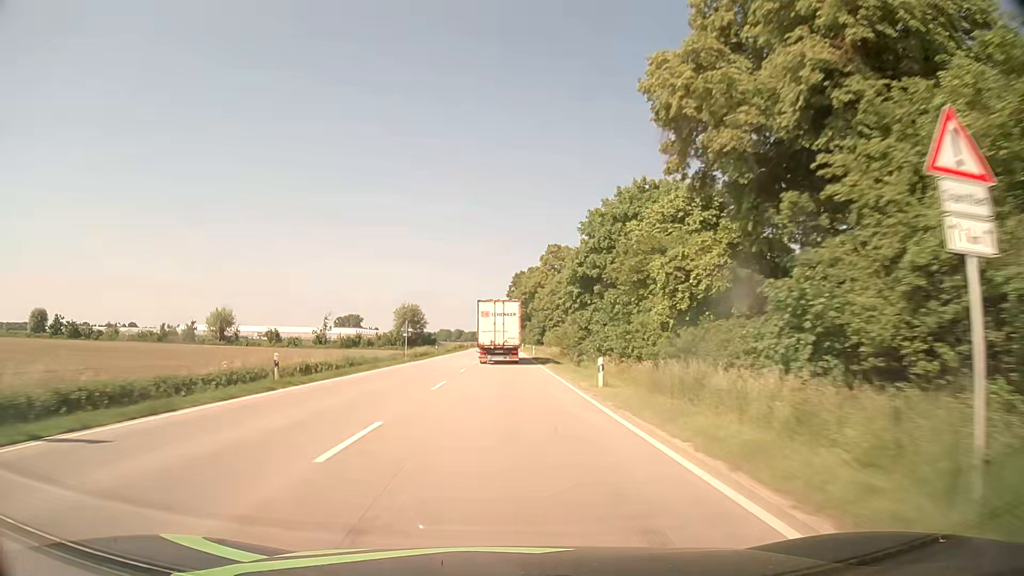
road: primary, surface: asphalt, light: Day
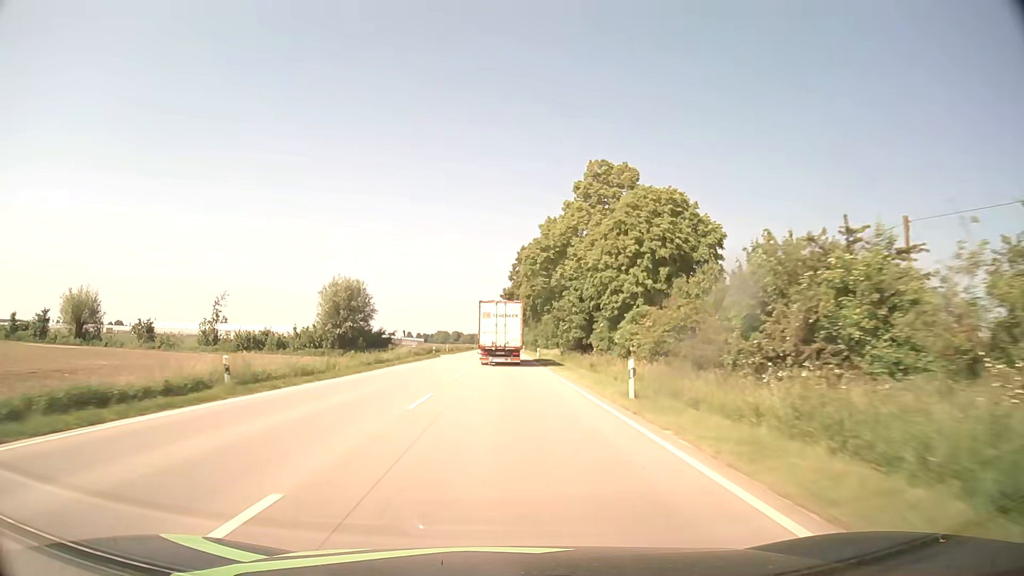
(-0.6, +53.6) m; -1°
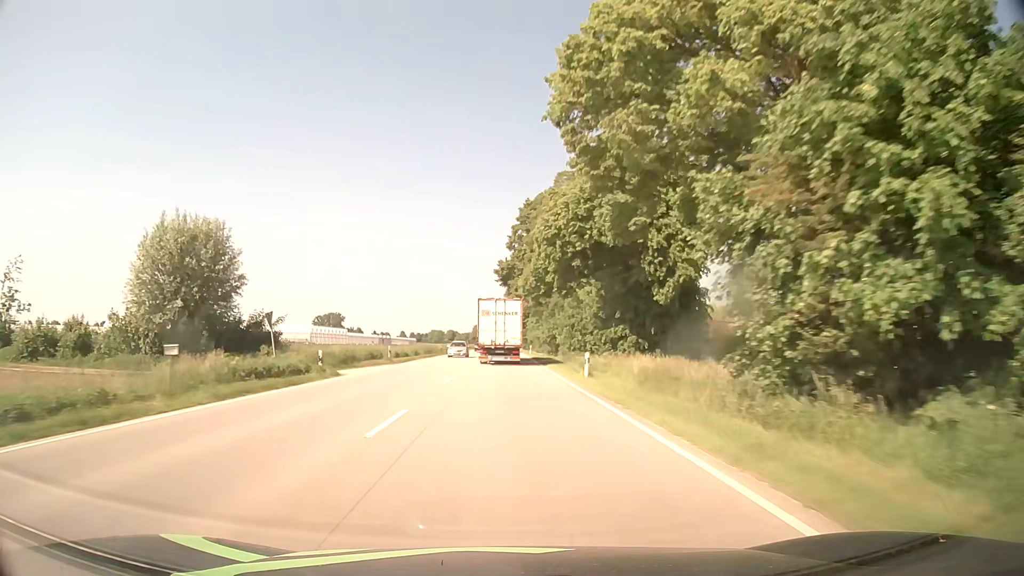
(0.0, +40.2) m; 0°
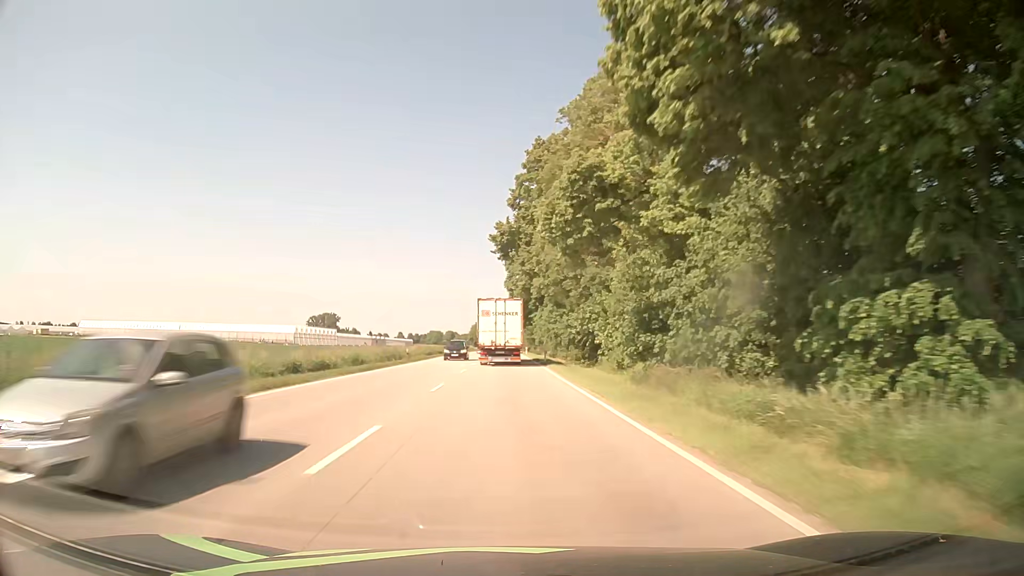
(+0.1, +26.6) m; 0°
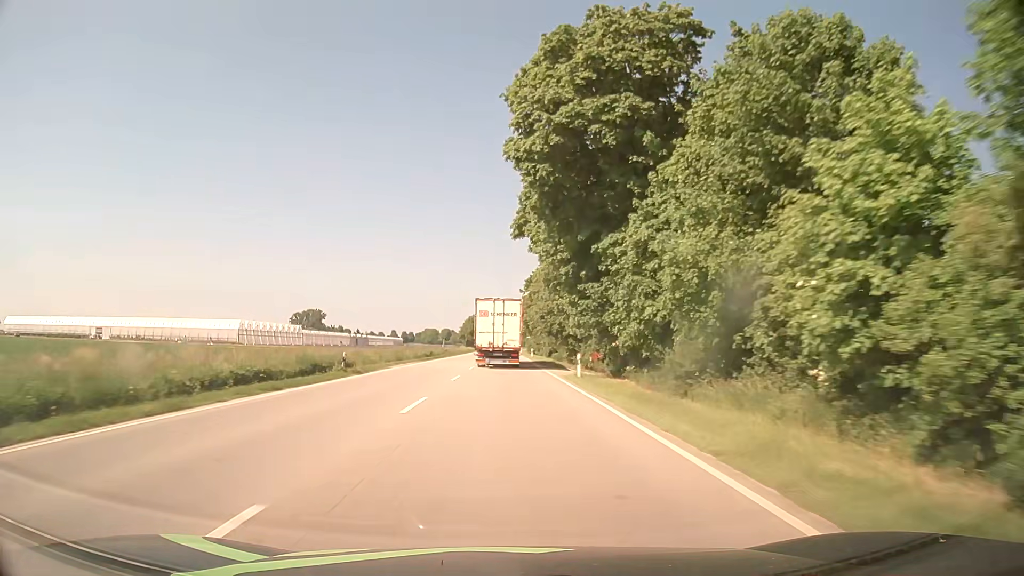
(-0.3, +65.3) m; 0°
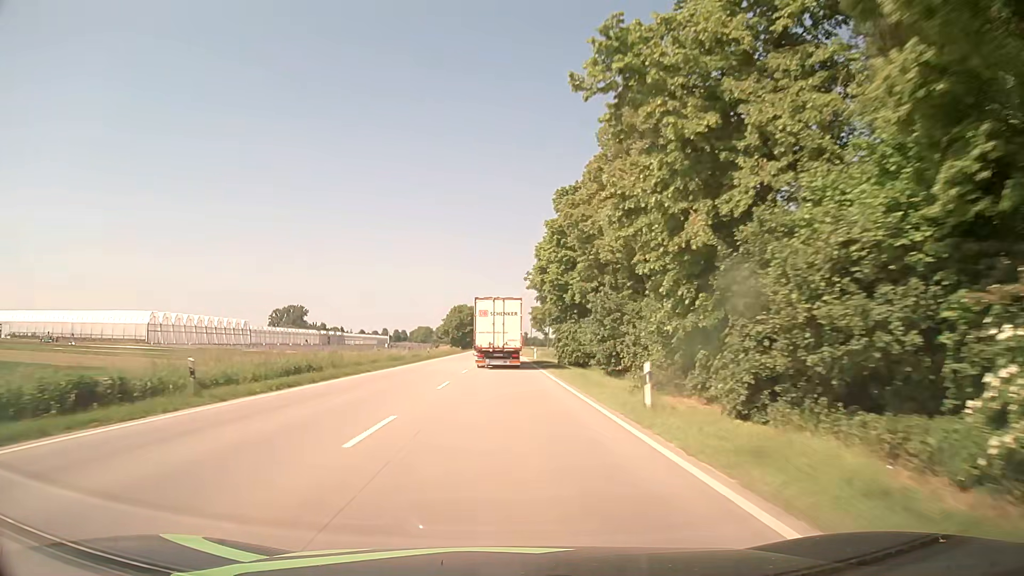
(0.0, +63.9) m; 0°
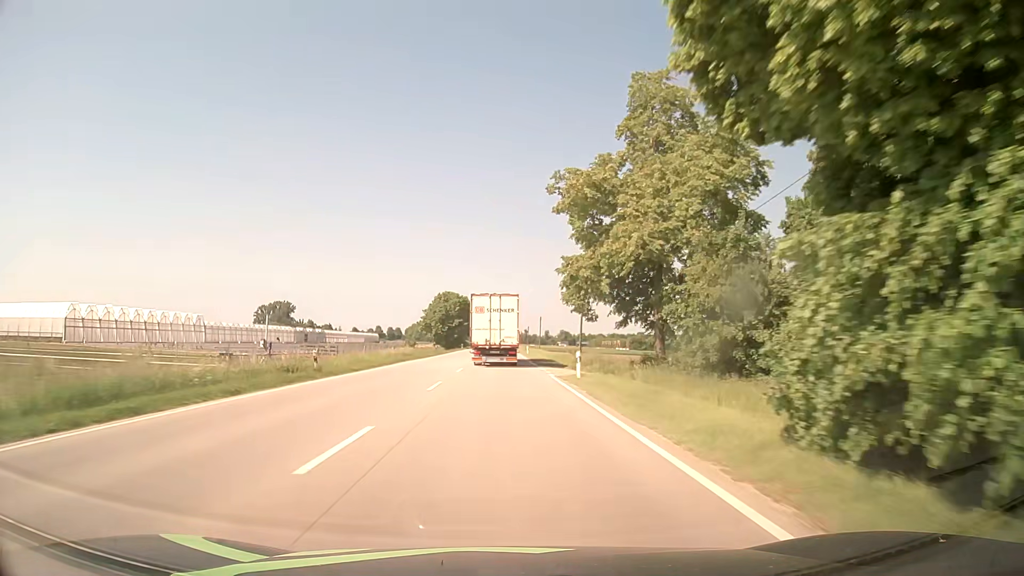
(0.0, +37.9) m; 0°
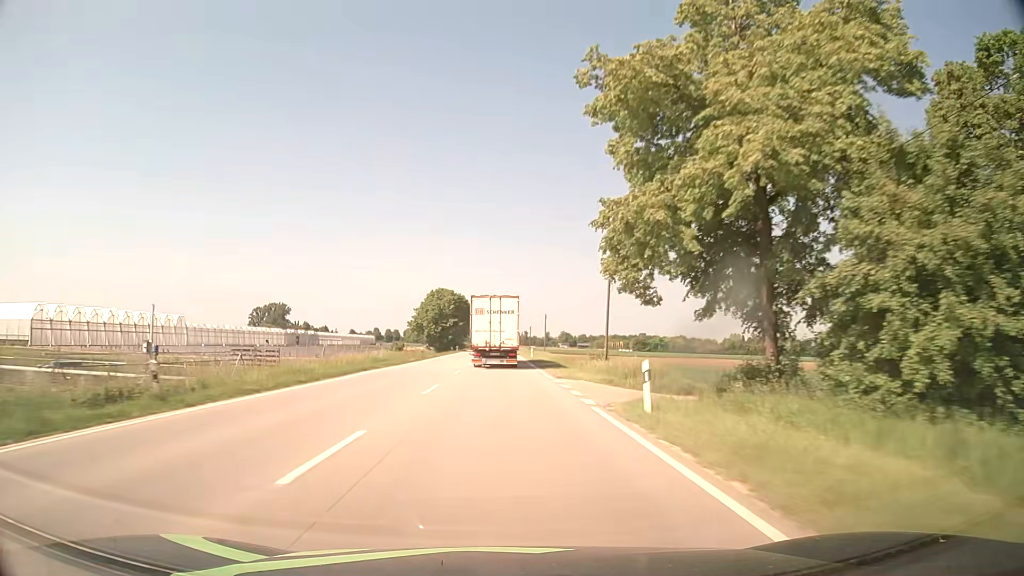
(+0.1, +12.6) m; +1°
(0, +10) (0, +20) (0, +30) (-1, +40) (-1, +50) (-1, +60) (-1, +70) (-1, +80) (-2, +90) (-2, +100) m
